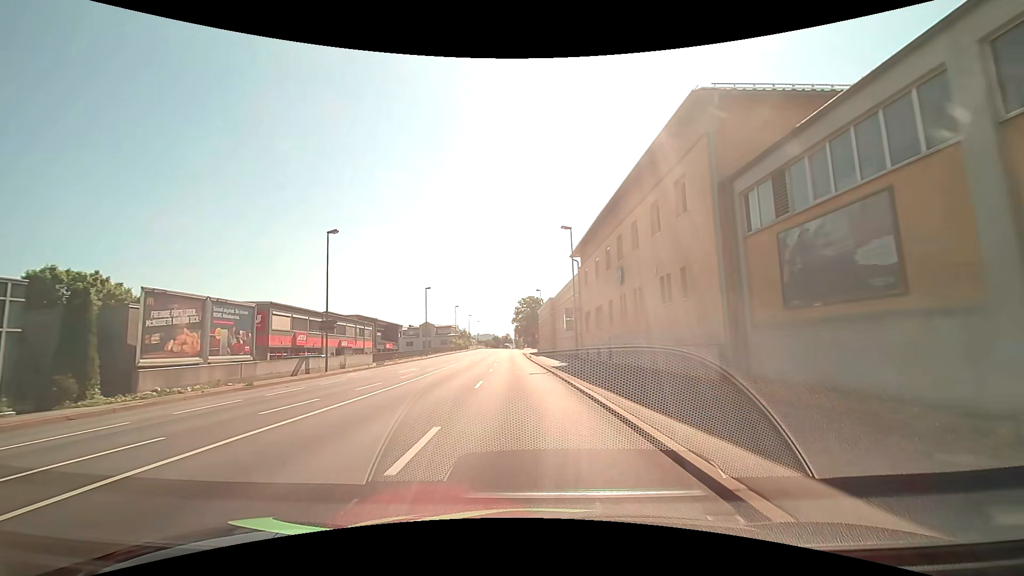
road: primary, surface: asphalt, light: Day
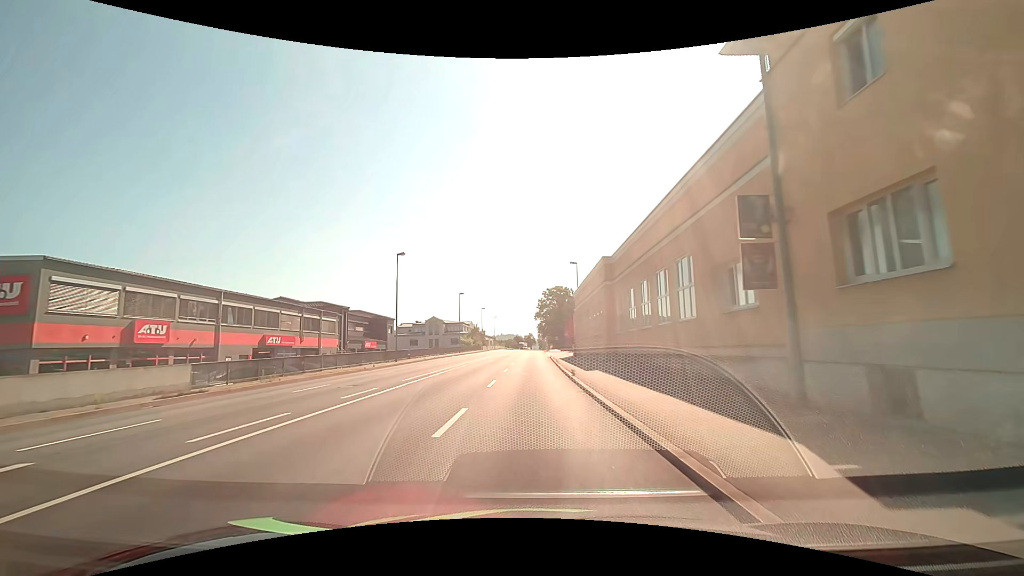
(-0.9, +28.3) m; -3°
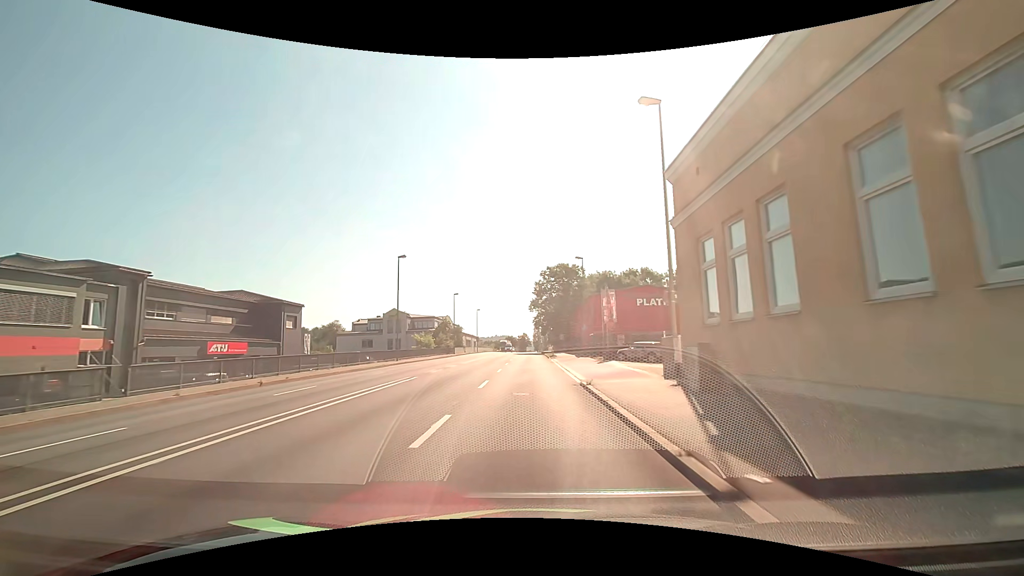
(-0.1, +37.3) m; 0°
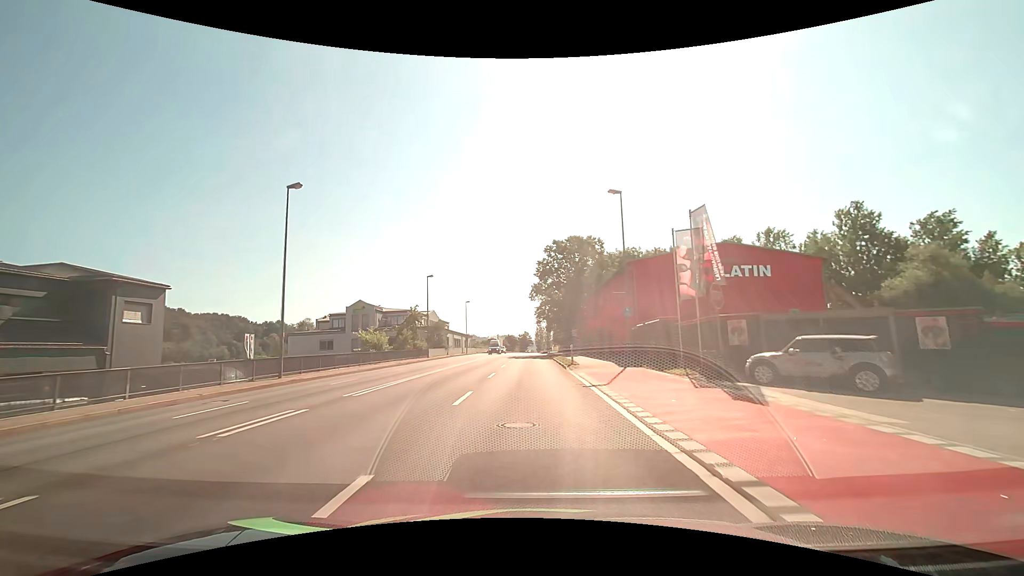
(0.0, +22.6) m; 0°
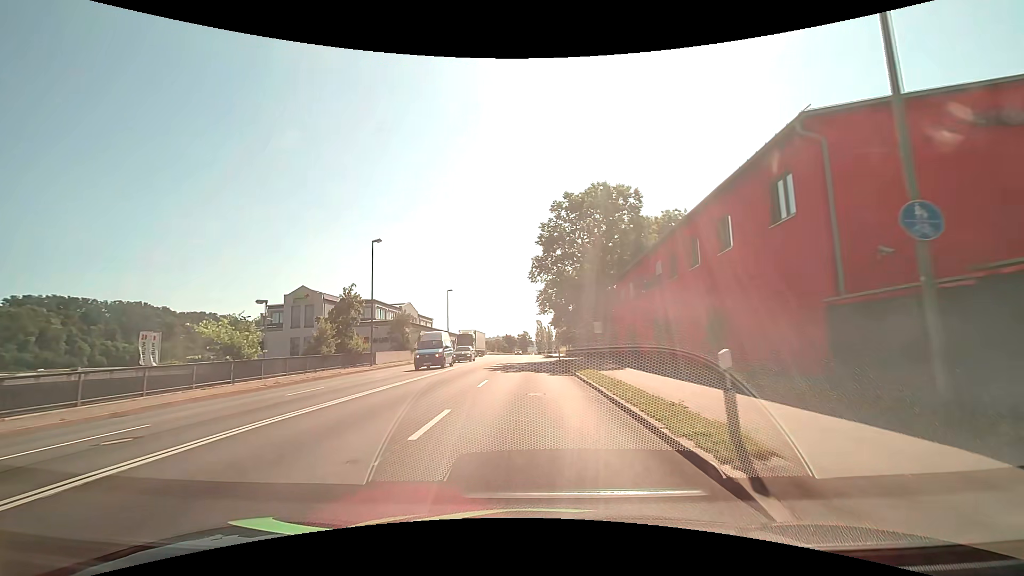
(0.0, +22.0) m; 0°
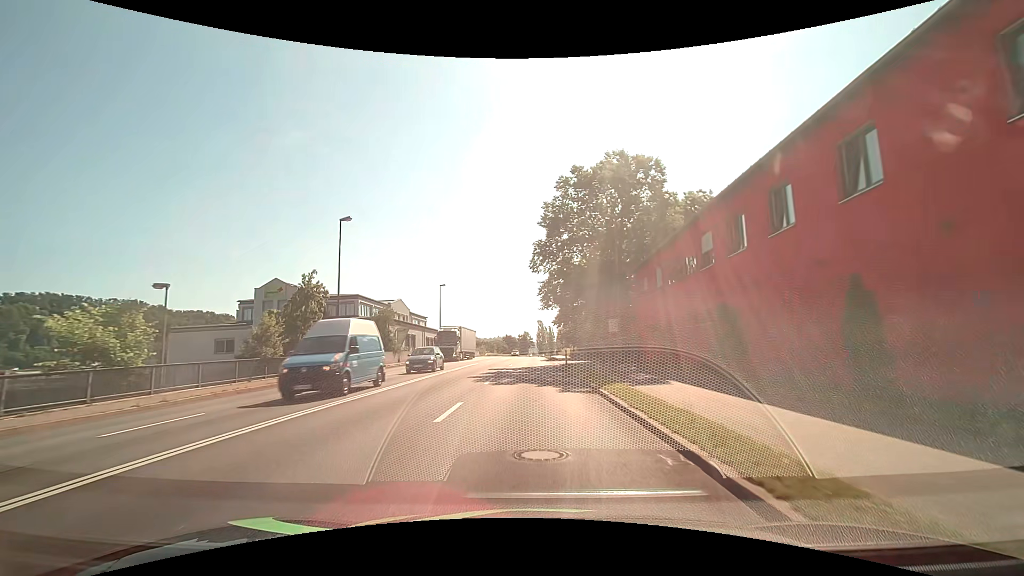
(0.0, +7.3) m; 0°
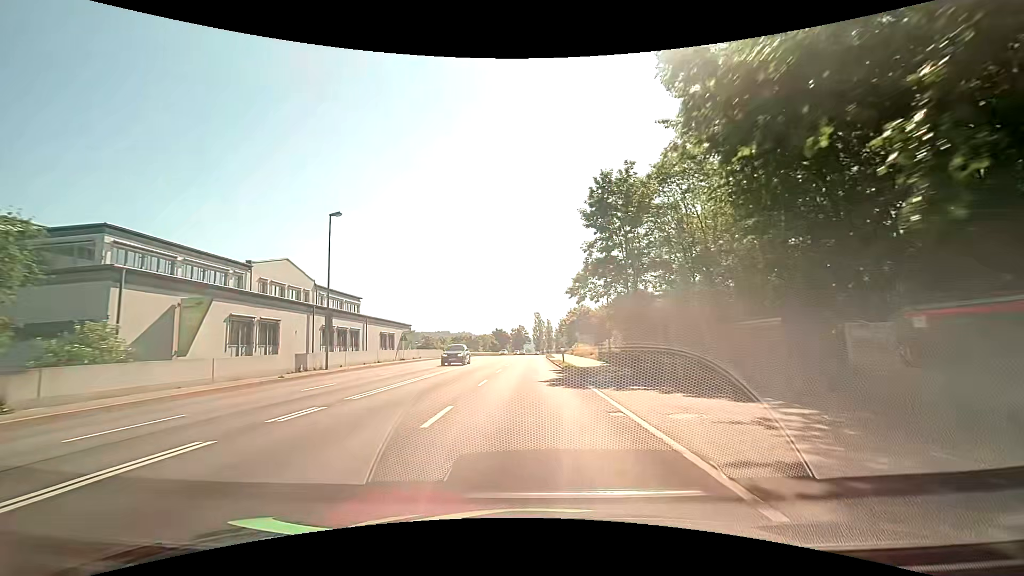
(+0.1, +36.9) m; 0°
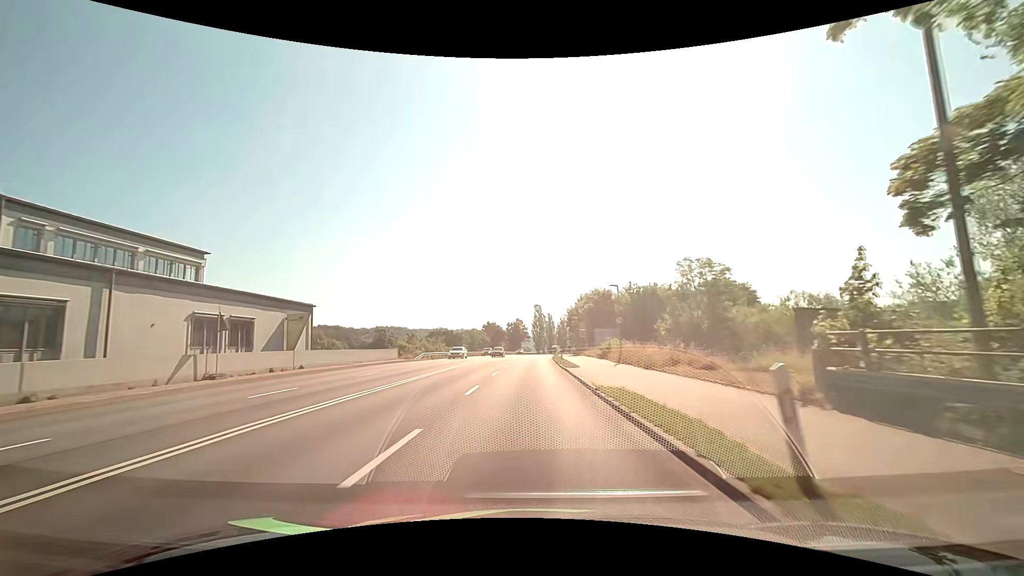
(+0.1, +30.6) m; 0°
(0, +10) (0, +20) (0, +30) (+1, +40) (+1, +50) (+1, +60) (+2, +70) (+2, +80) (+3, +90) (+4, +100) m
